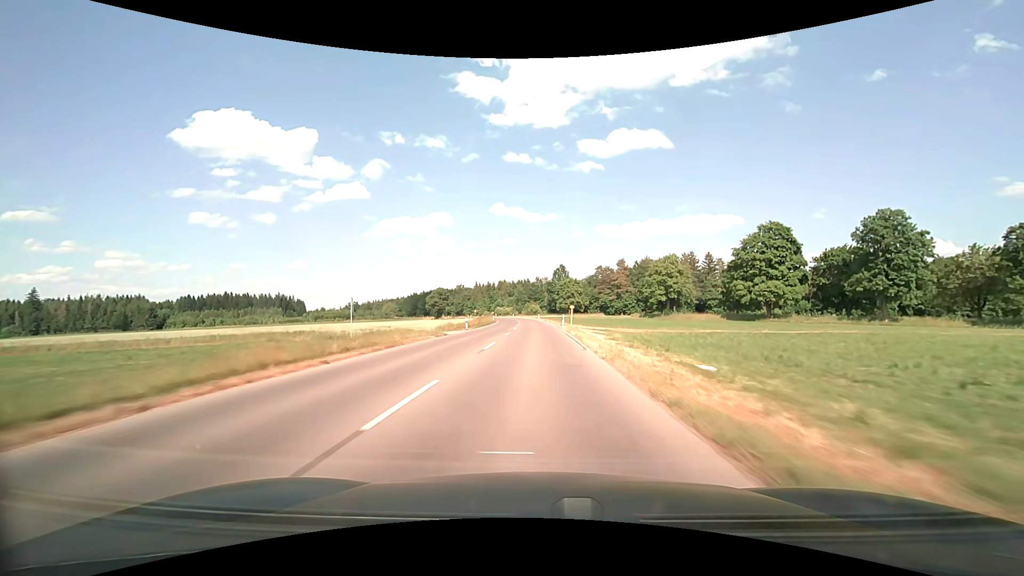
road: tertiary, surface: asphalt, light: Day
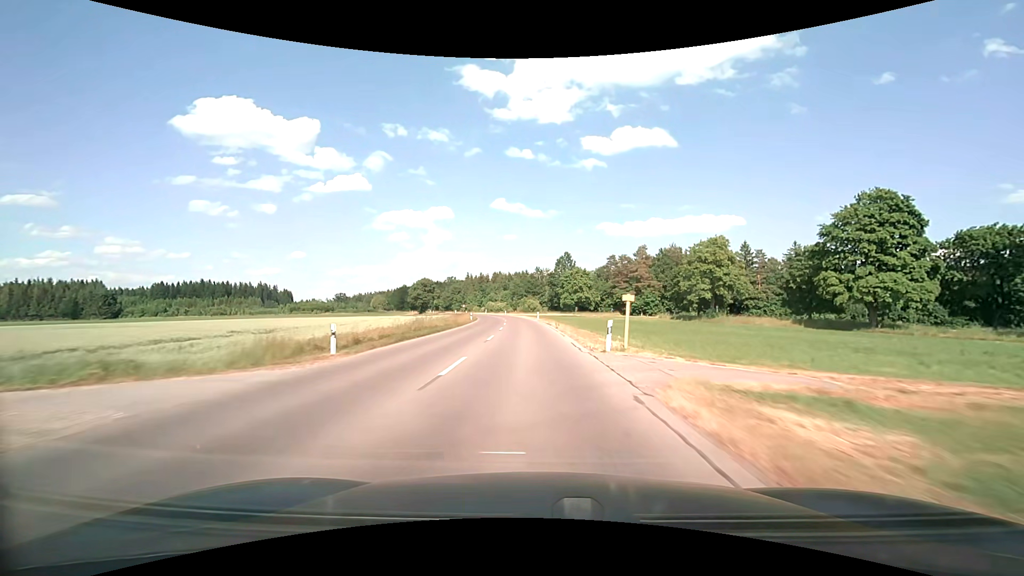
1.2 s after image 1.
(+0.1, +31.0) m; 0°
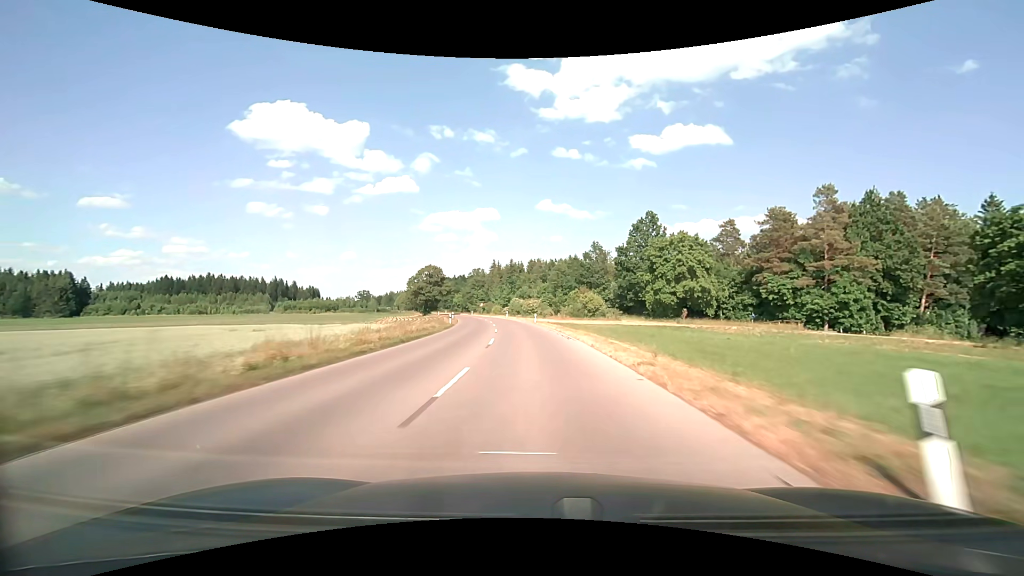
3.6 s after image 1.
(-2.0, +62.5) m; -5°
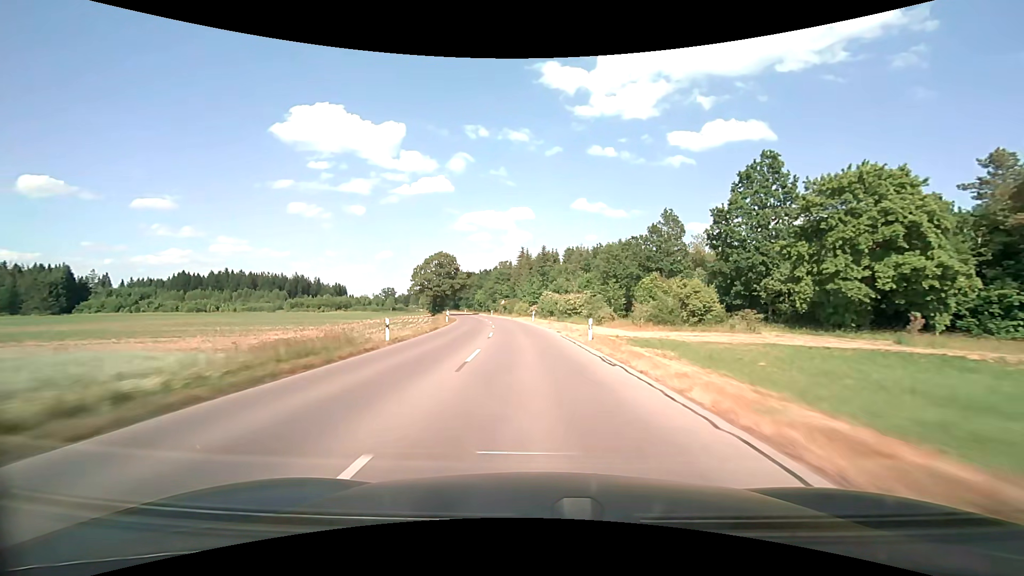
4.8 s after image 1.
(-1.0, +30.9) m; -4°
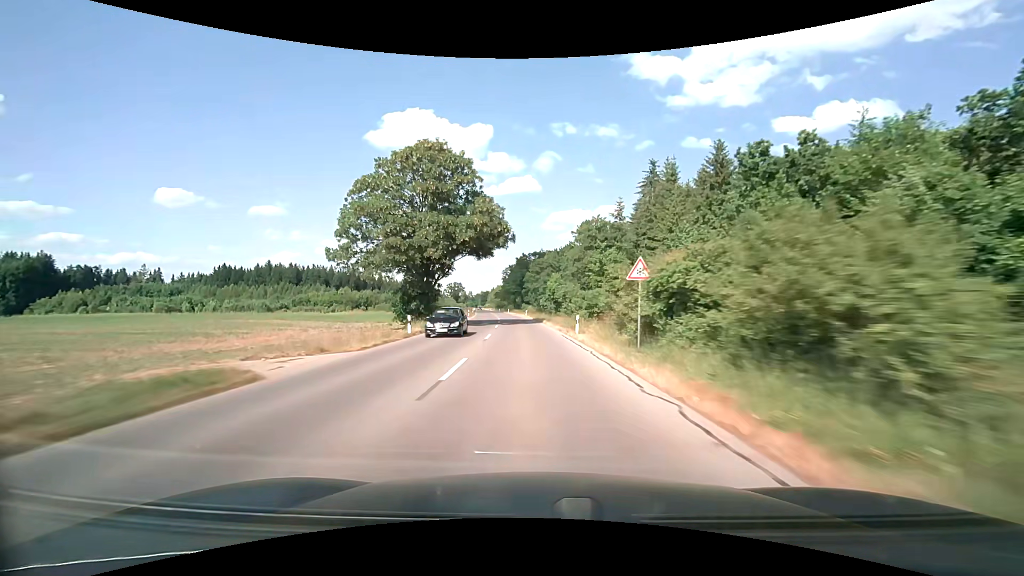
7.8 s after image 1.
(-6.6, +75.5) m; -10°
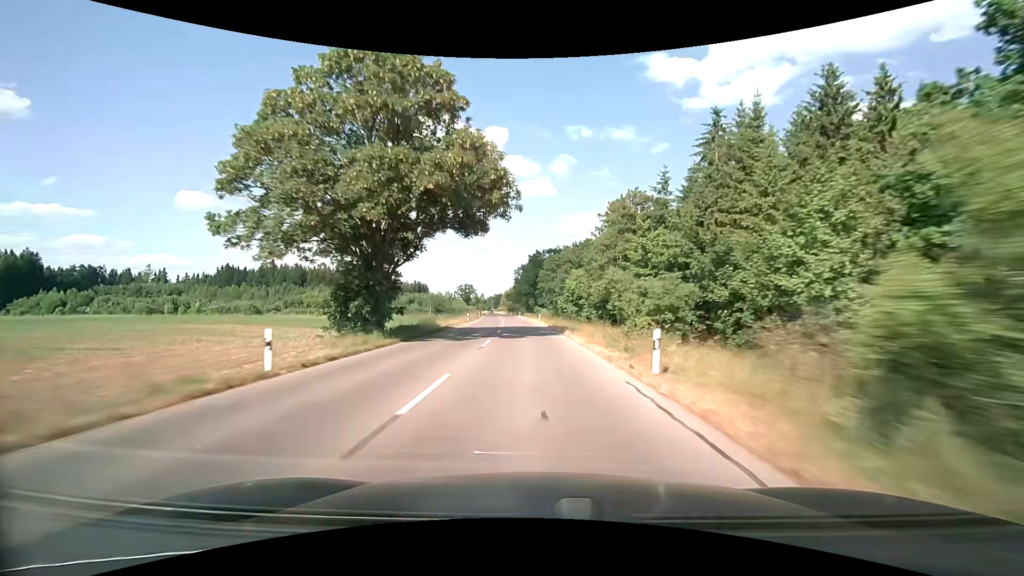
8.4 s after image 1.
(-0.3, +15.0) m; -2°
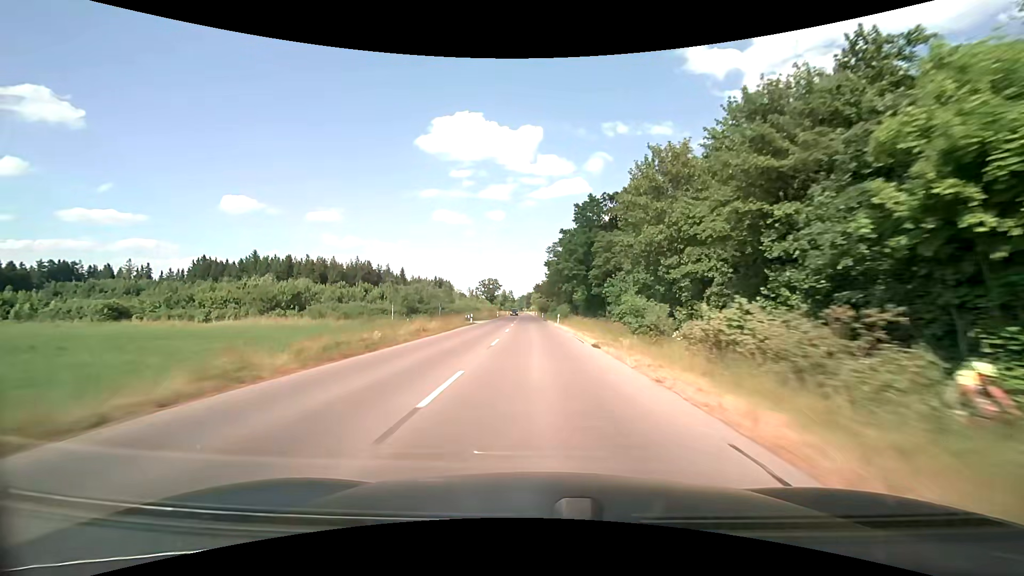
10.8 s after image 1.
(-2.5, +59.4) m; -4°
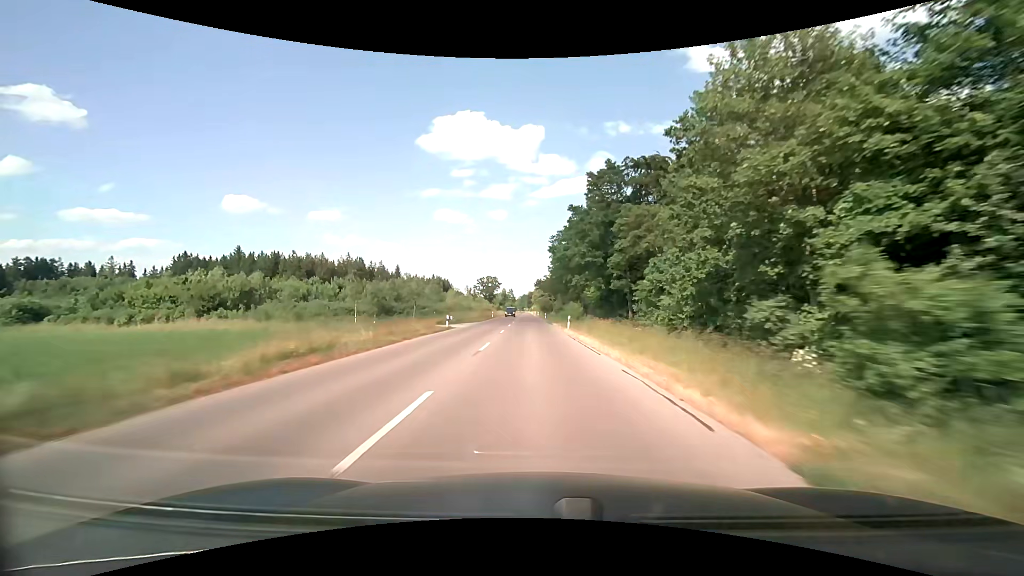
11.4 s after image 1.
(0.0, +14.8) m; 0°
(0, +10) (0, +20) (0, +30) (0, +40) (0, +50) (-1, +60) (-1, +70) (-1, +80) (-1, +90) (-2, +100) m
